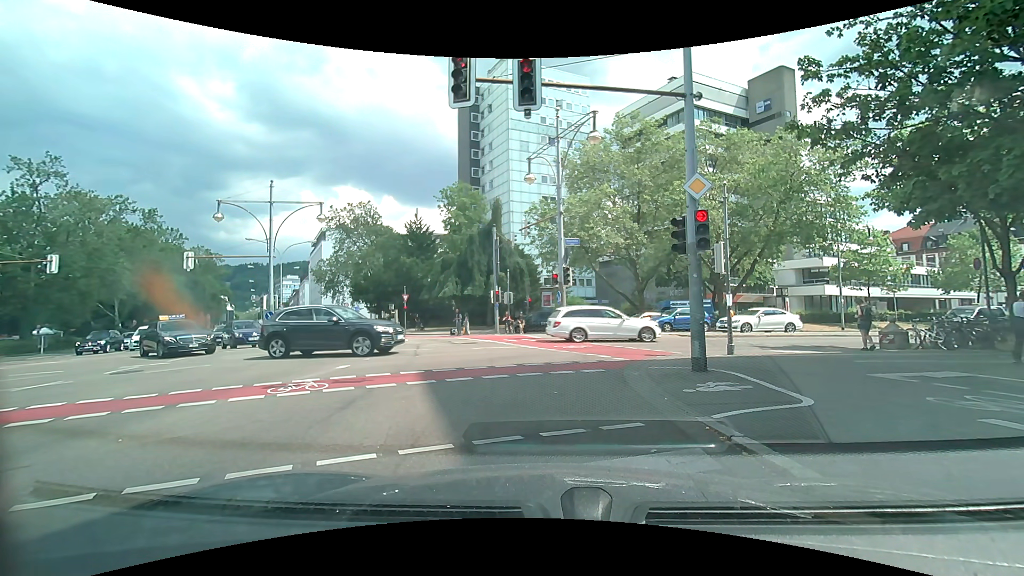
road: secondary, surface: asphalt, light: Day
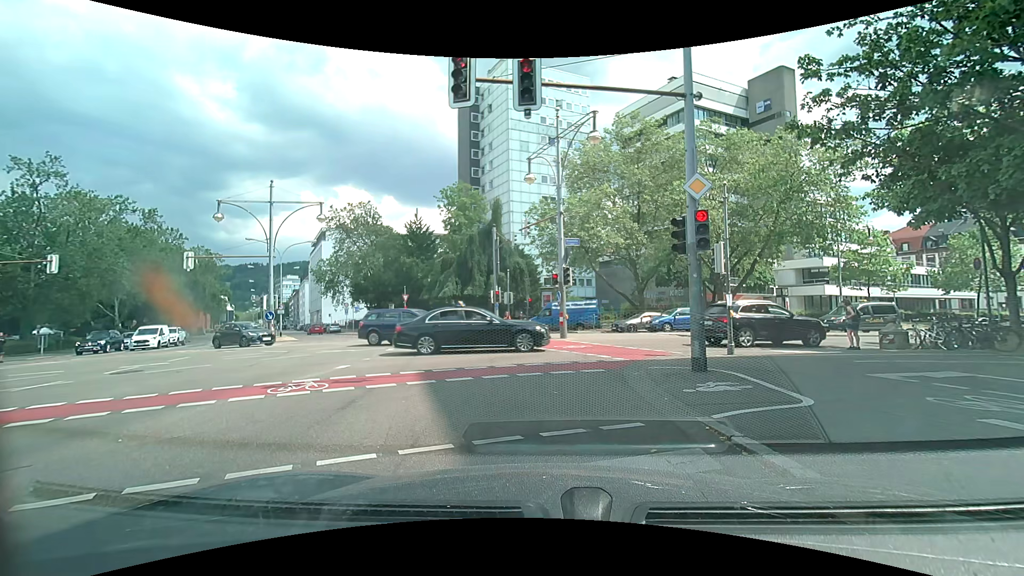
(0.0, 0.0) m; 0°
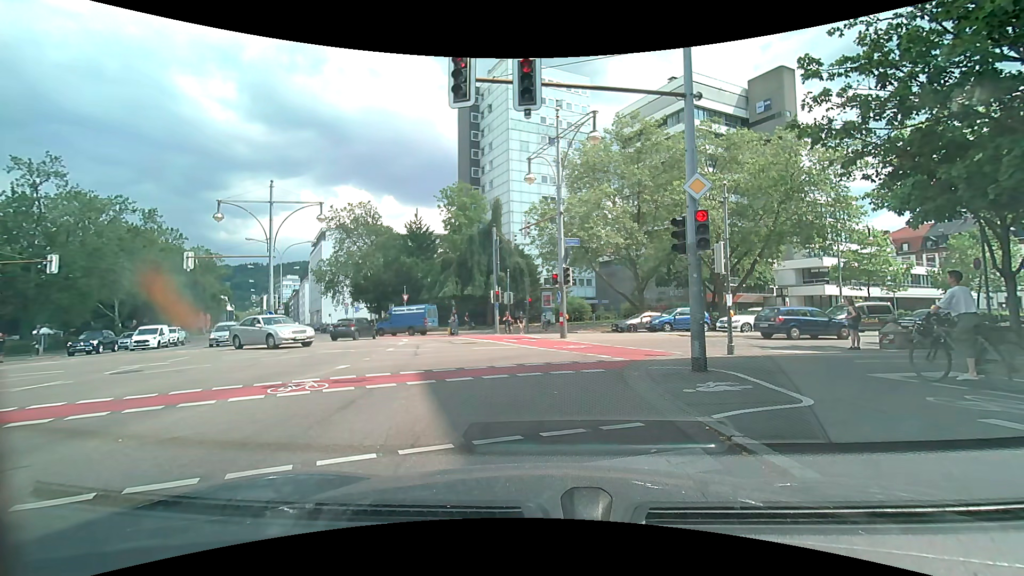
(0.0, 0.0) m; 0°
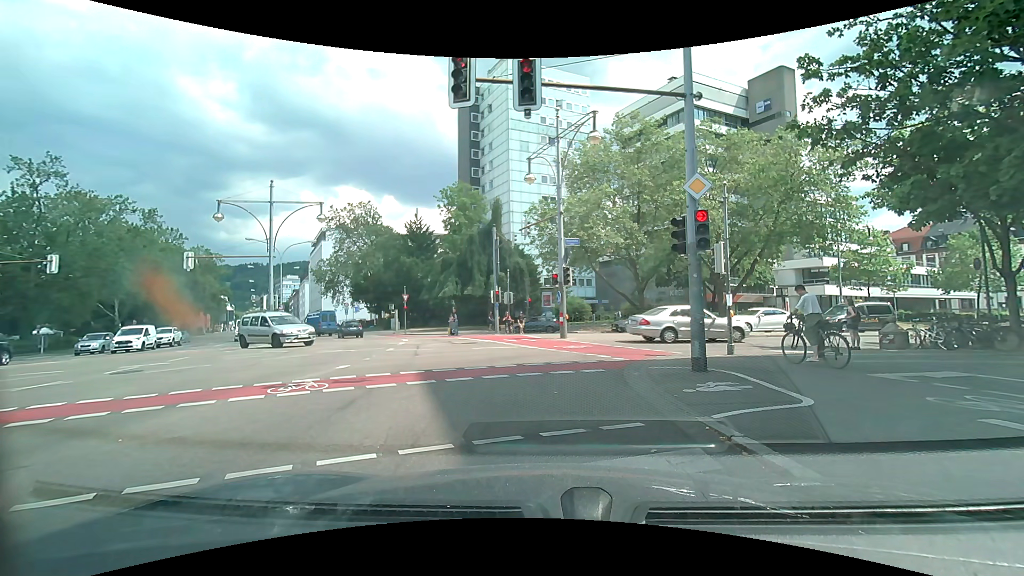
(0.0, 0.0) m; 0°
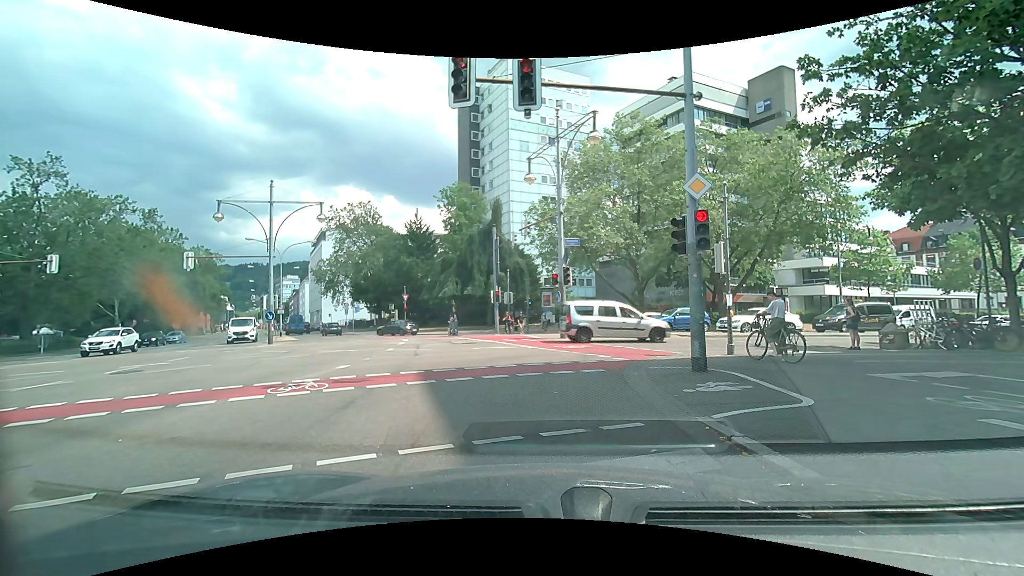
(0.0, 0.0) m; 0°
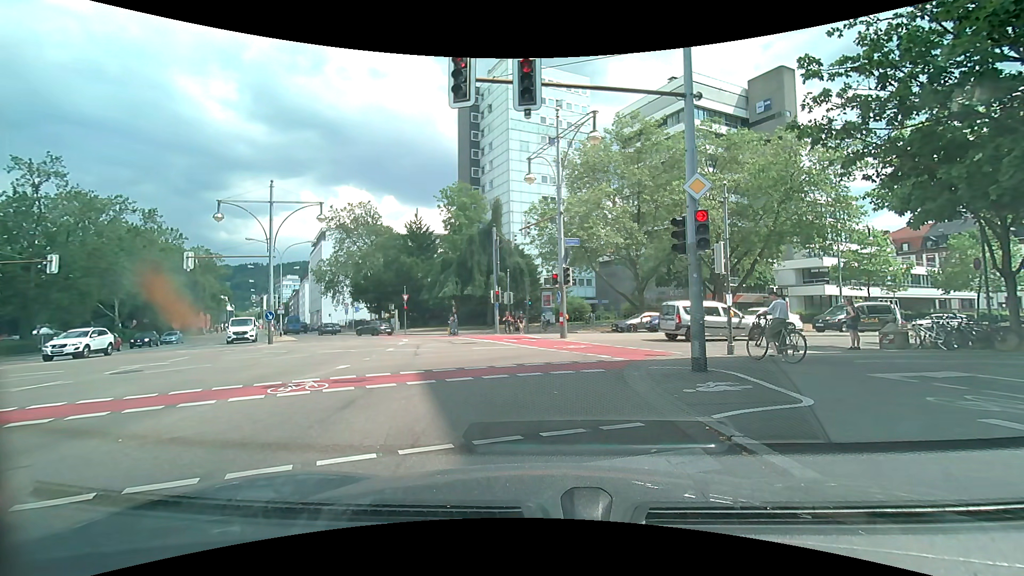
(0.0, 0.0) m; 0°
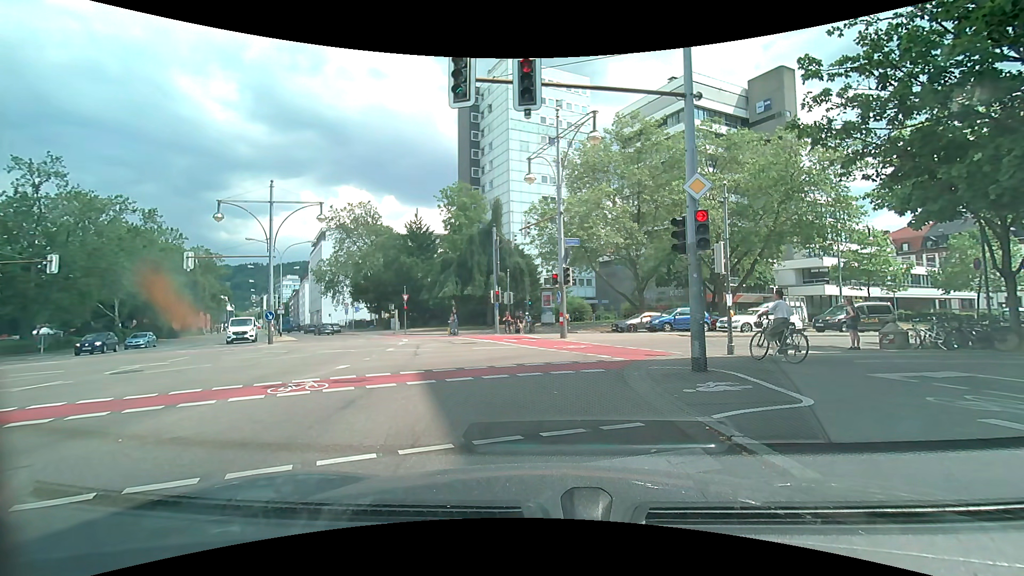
(0.0, 0.0) m; 0°
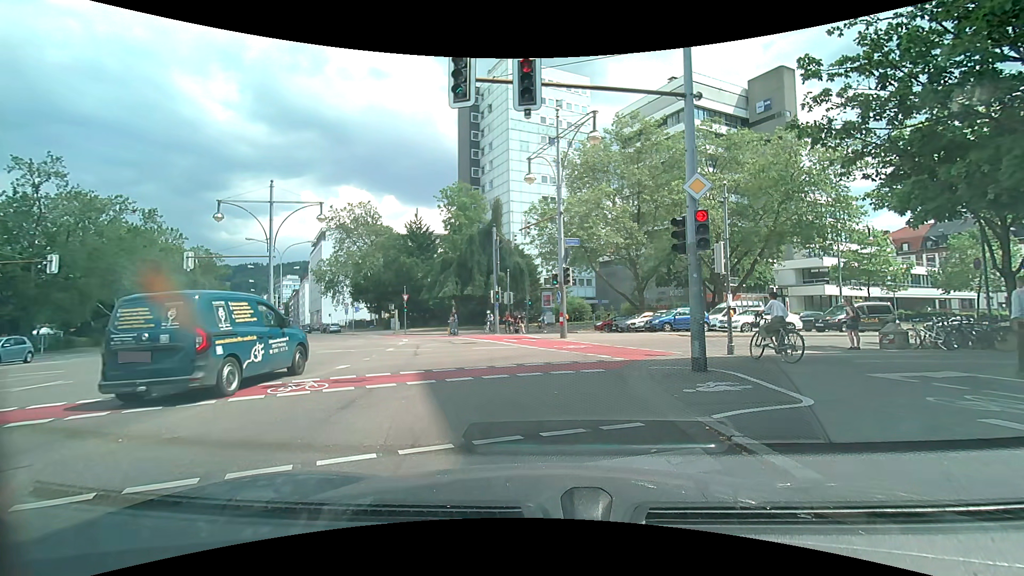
(0.0, 0.0) m; 0°
(-1, +10) (+3, +19) (+12, +24) (+21, +27) (+30, +31) (+39, +35) (+49, +38) (+58, +42) (+67, +46) (+77, +49) m
